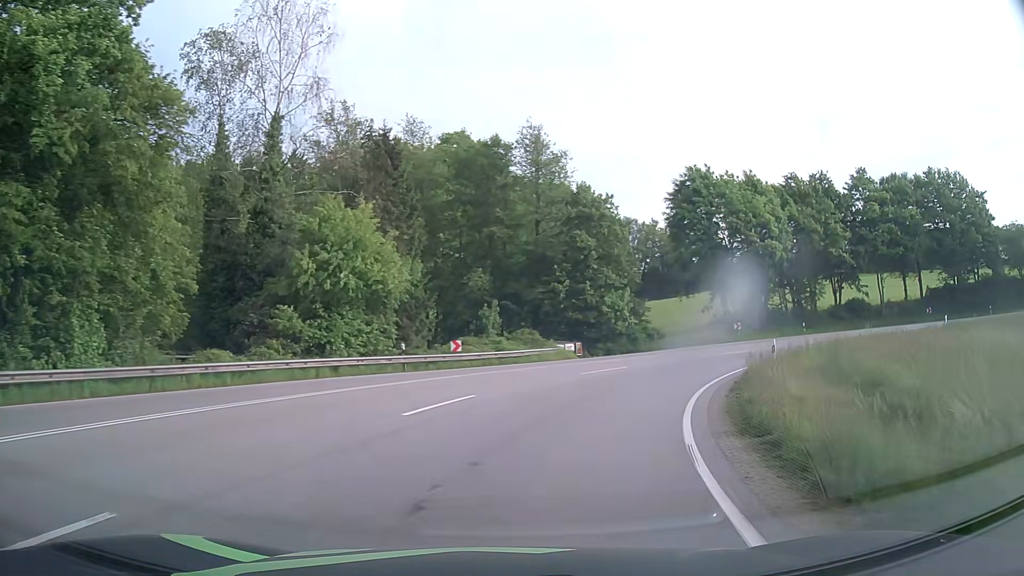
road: primary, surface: asphalt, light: Day
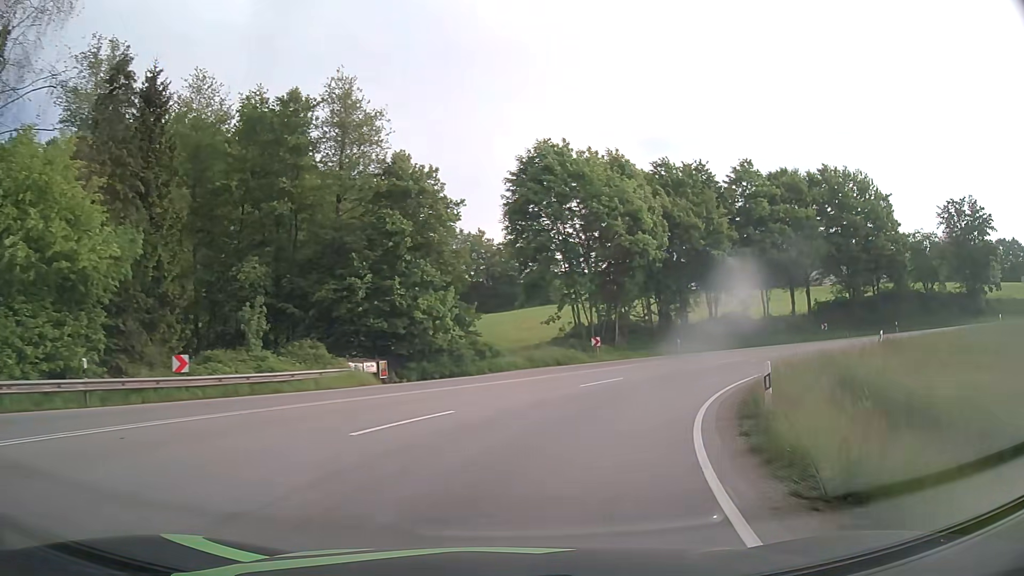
(+1.7, +12.6) m; +15°
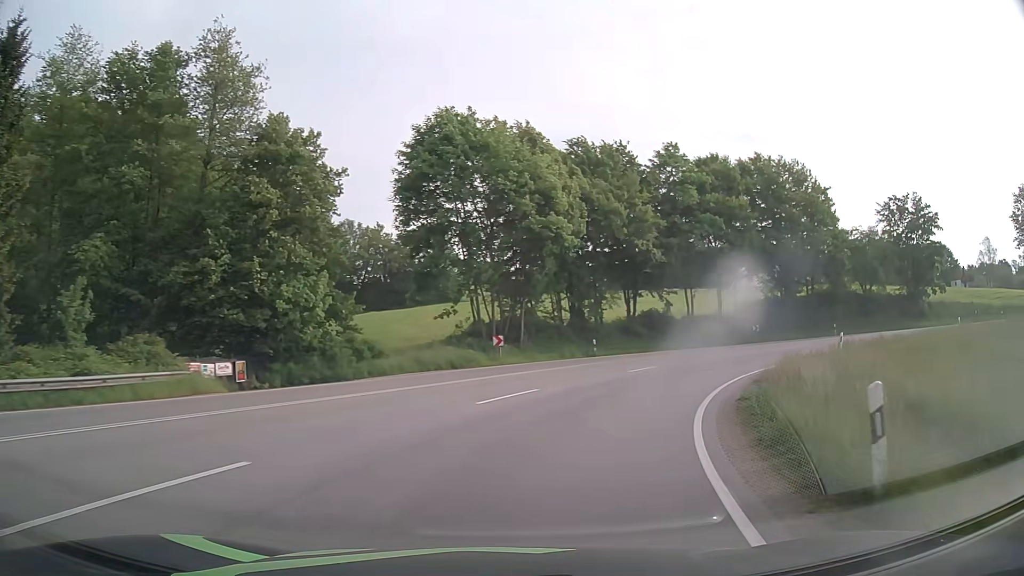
(+0.5, +6.4) m; +9°
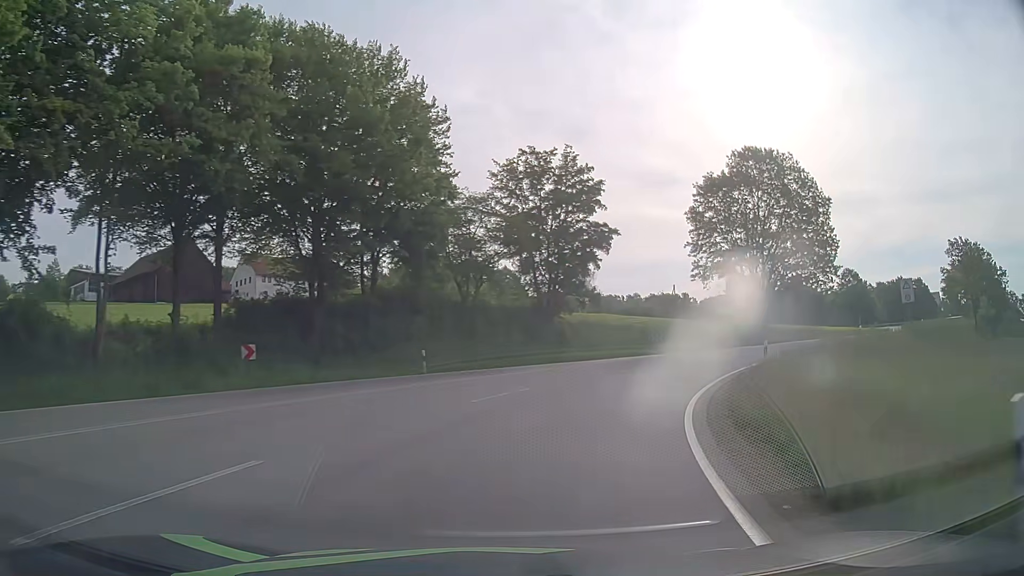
(+11.3, +29.5) m; +41°
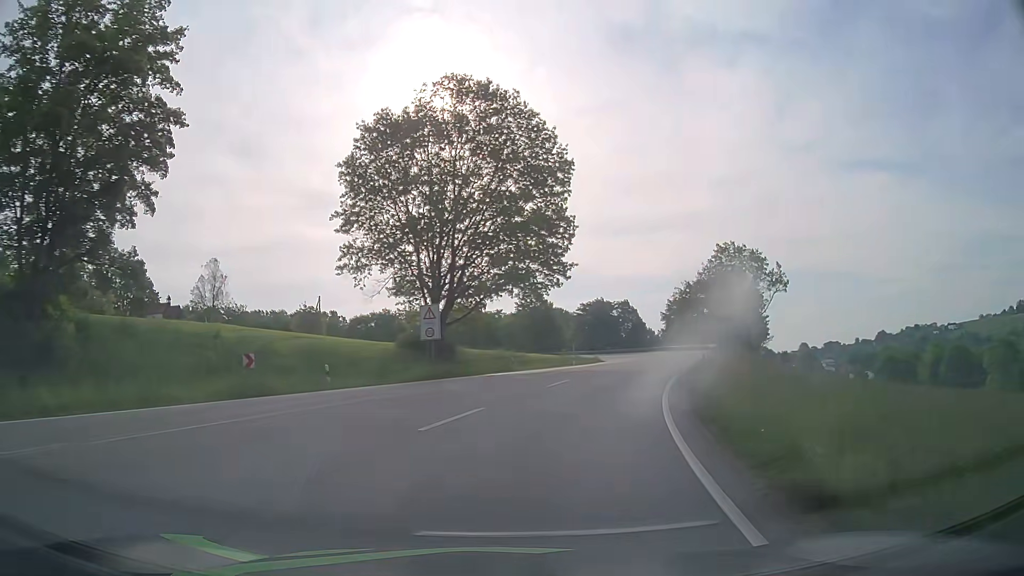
(+6.8, +25.0) m; +30°
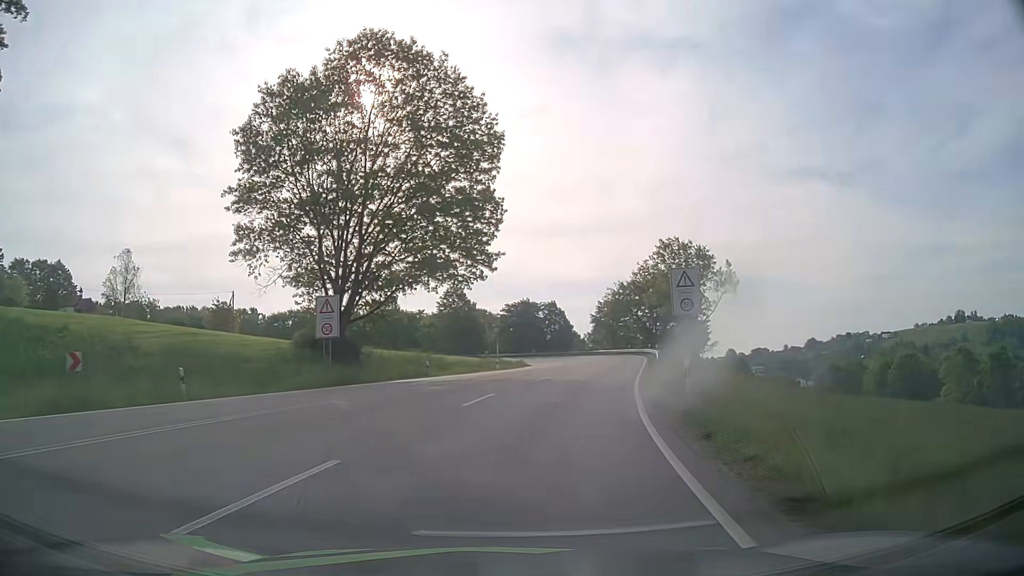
(+0.4, +6.6) m; +6°
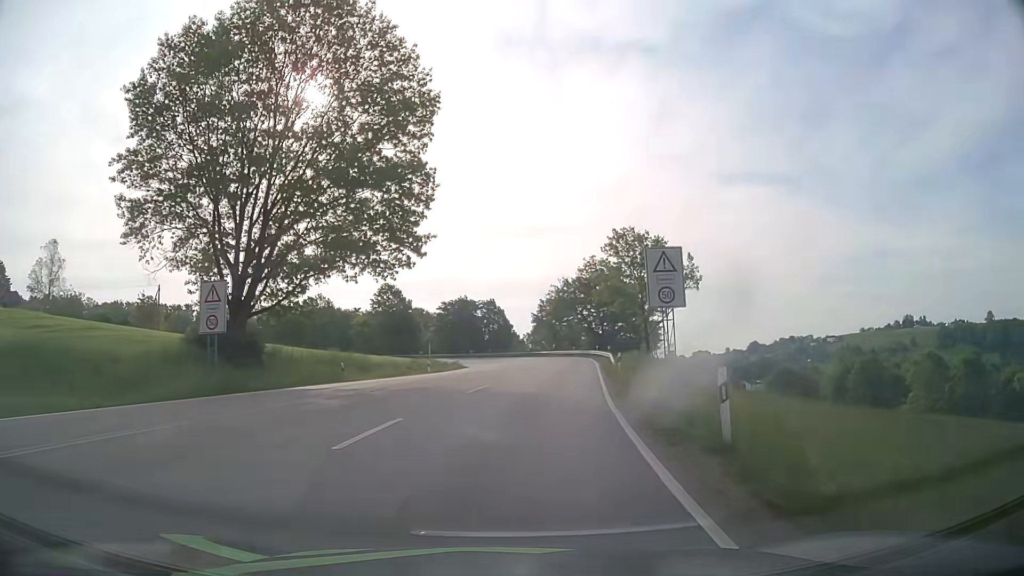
(+0.4, +6.7) m; +6°
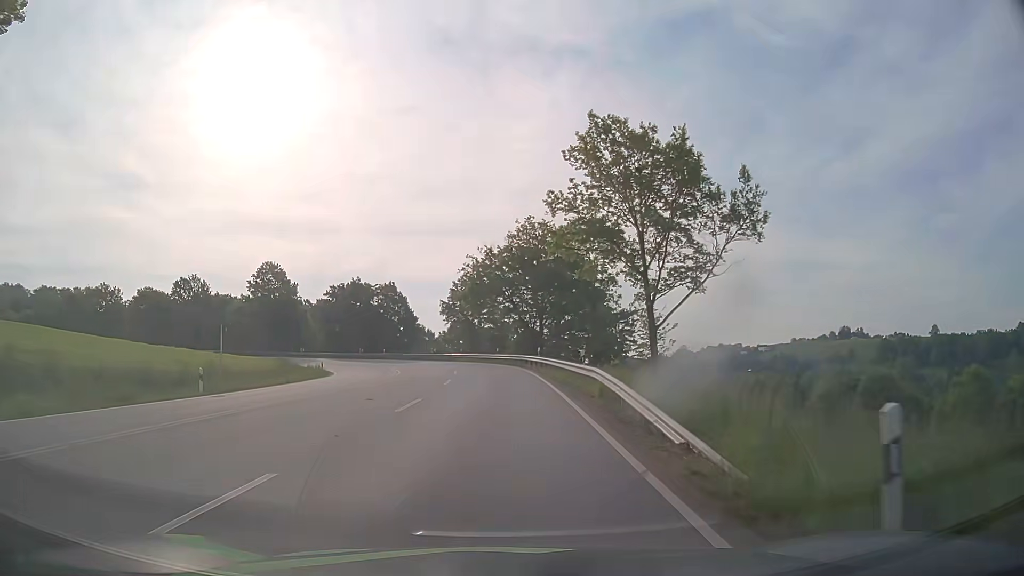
(+2.6, +29.4) m; +7°
(0, +10) (0, +20) (0, +30) (-1, +40) (-2, +50) (-4, +60) (-8, +69) (-13, +78) (-19, +86) (-26, +92) m
